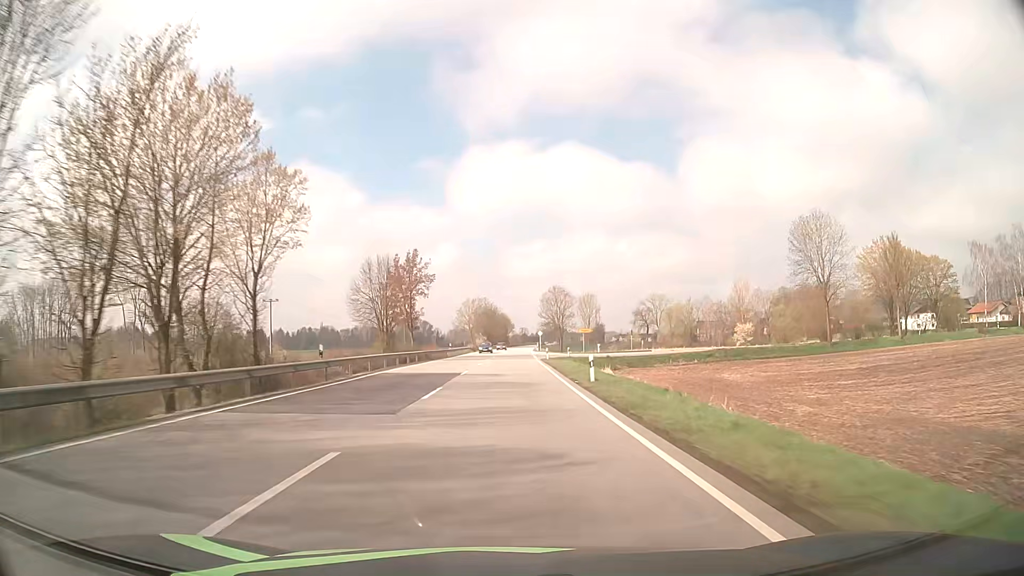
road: primary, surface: asphalt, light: Day
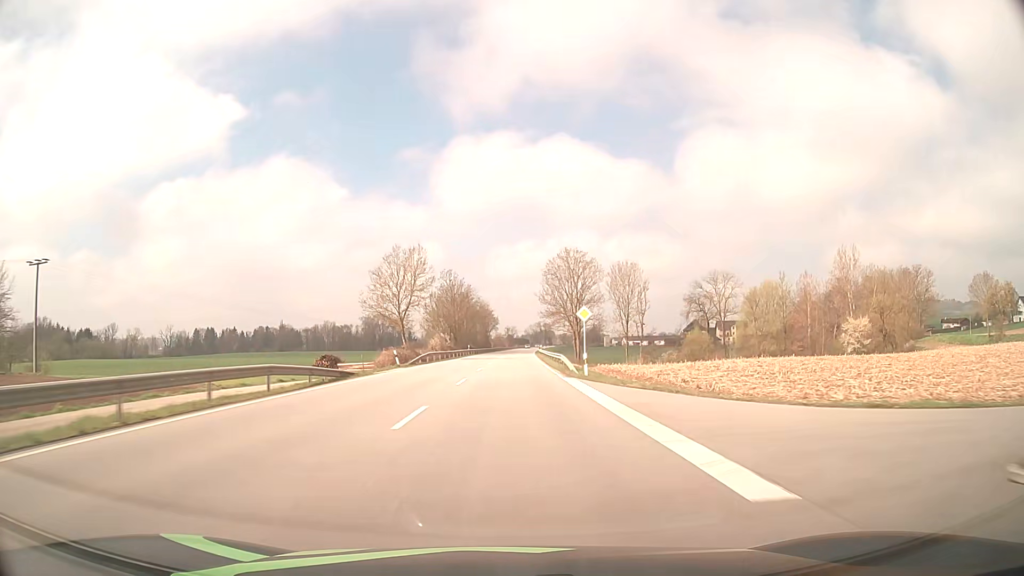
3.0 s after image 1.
(+1.0, +79.1) m; +1°
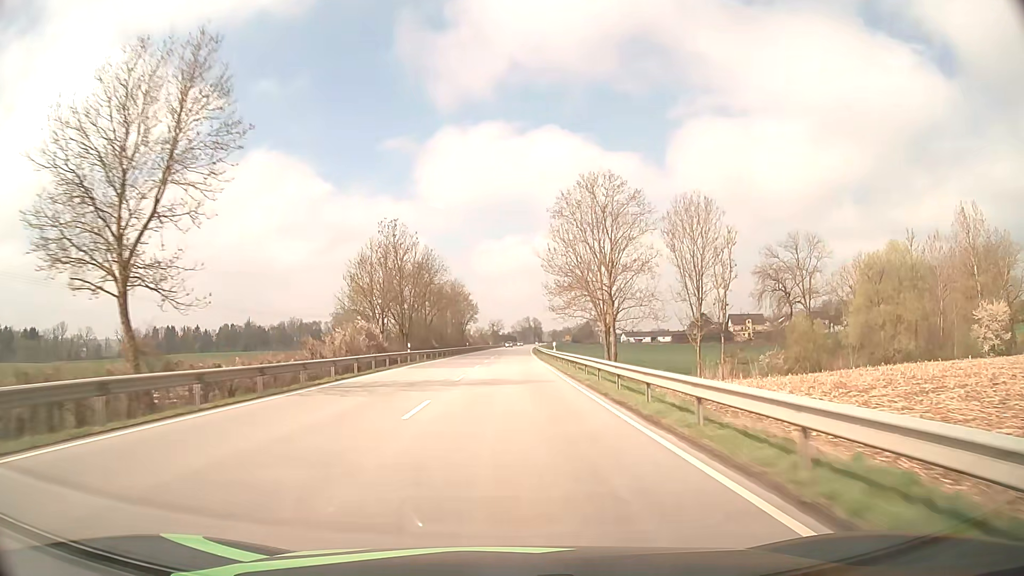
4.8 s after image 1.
(+0.4, +47.4) m; +1°
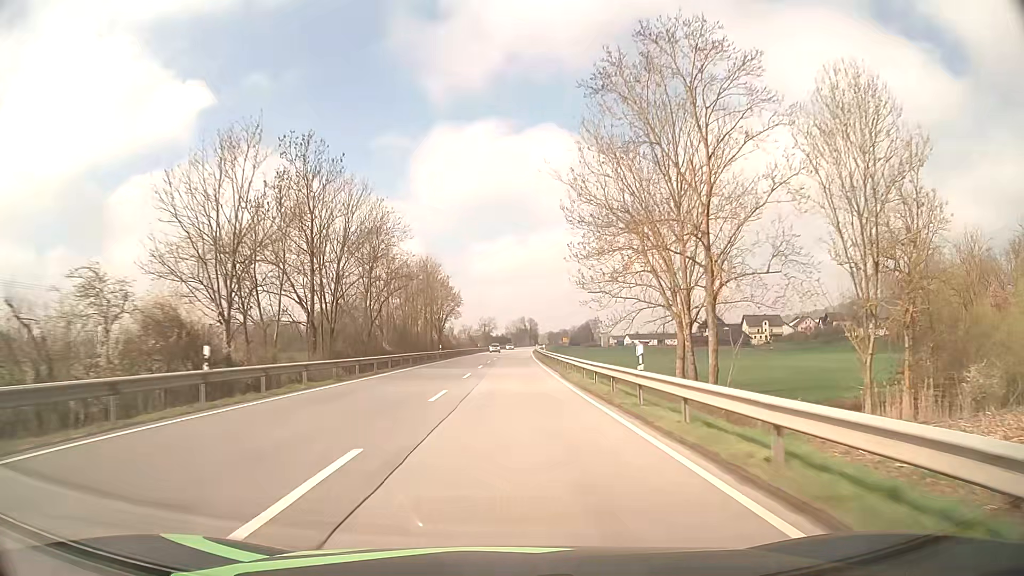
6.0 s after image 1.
(+0.1, +31.6) m; +1°
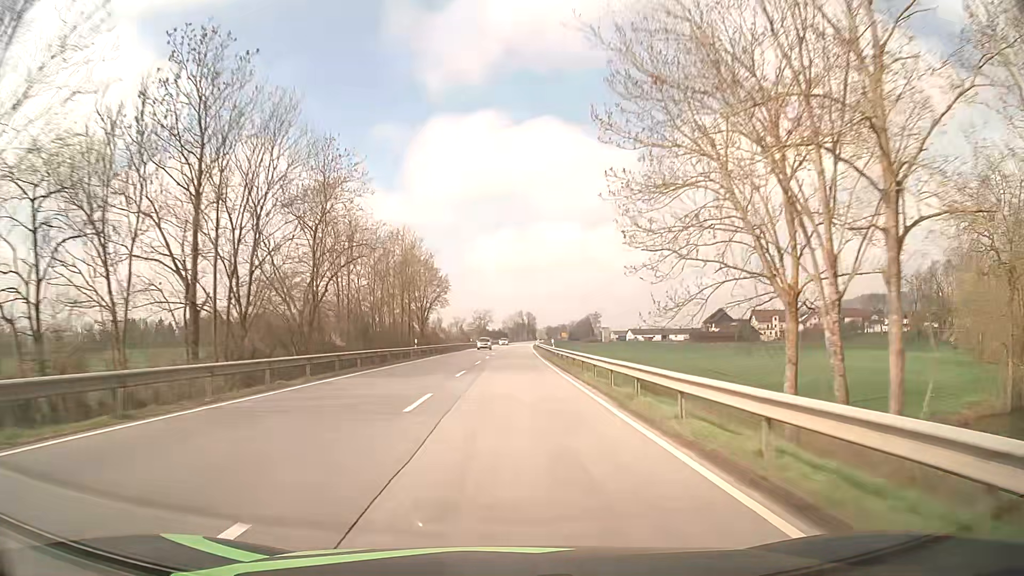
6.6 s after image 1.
(0.0, +15.8) m; 0°
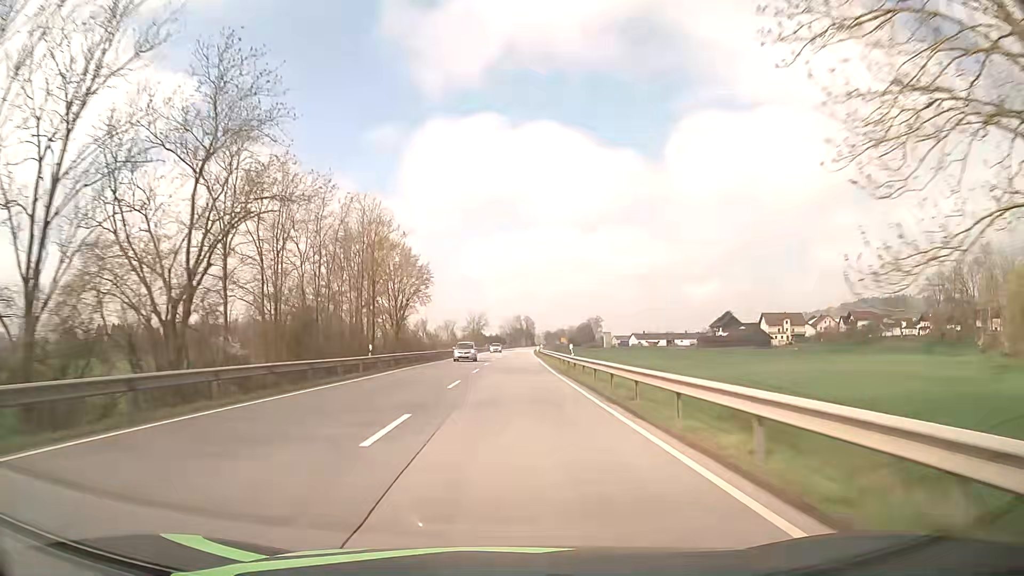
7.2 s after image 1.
(0.0, +15.8) m; 0°
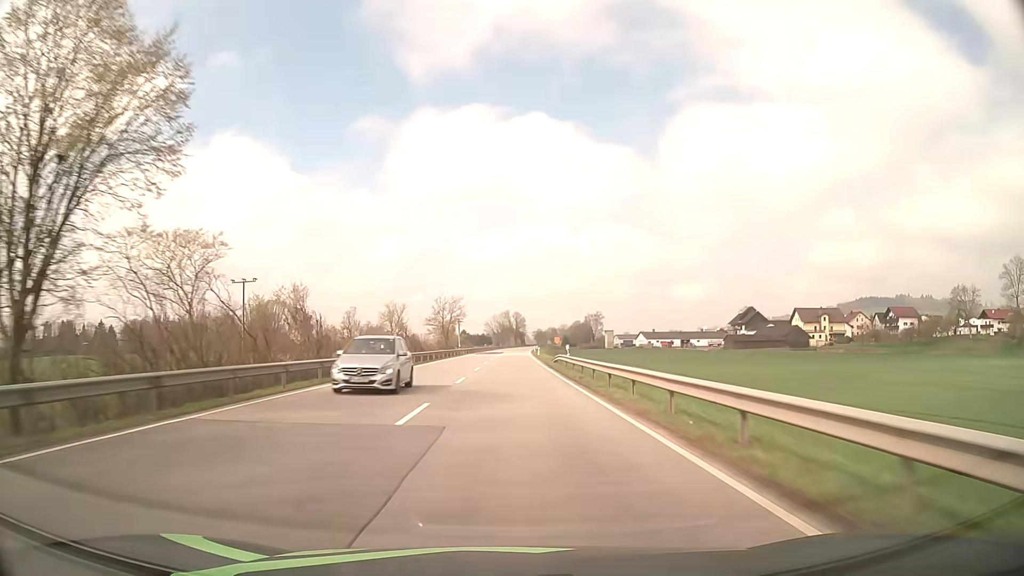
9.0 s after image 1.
(+0.4, +47.4) m; +1°
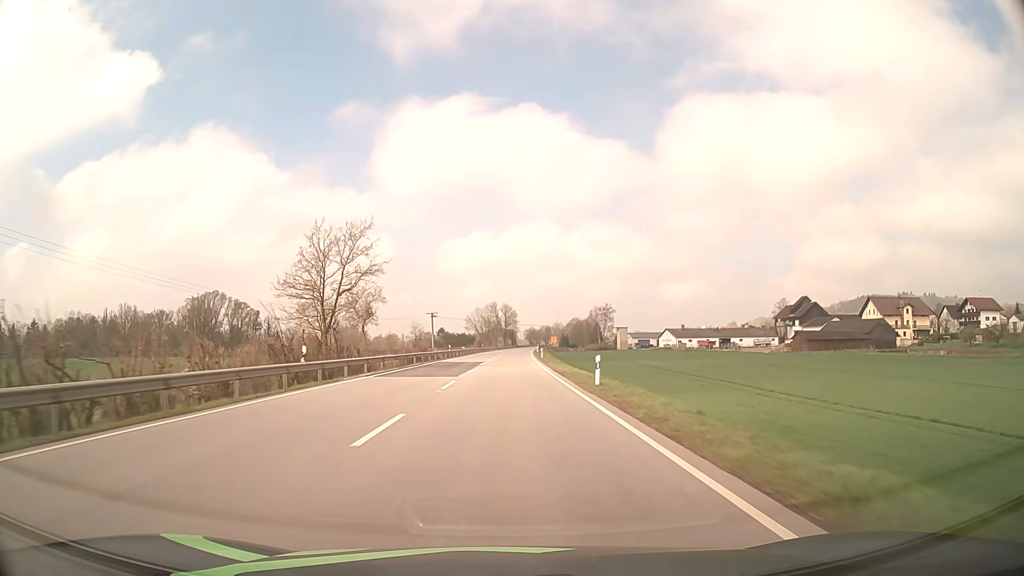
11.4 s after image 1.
(+0.7, +63.2) m; +1°
(0, +10) (0, +20) (0, +30) (0, +40) (0, +50) (0, +60) (0, +70) (+1, +80) (+1, +90) (+1, +100) m
